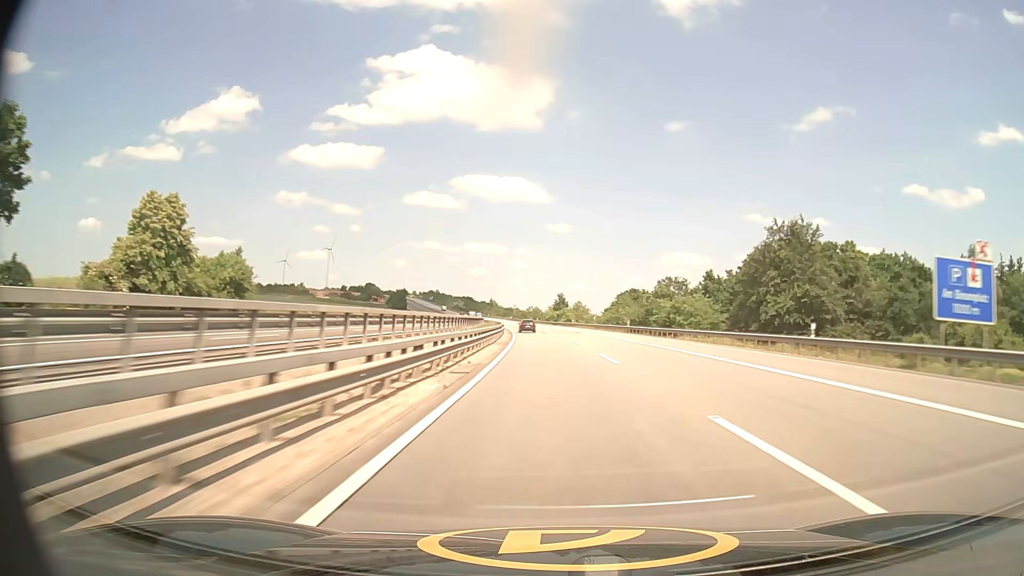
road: motorway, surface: asphalt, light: Day
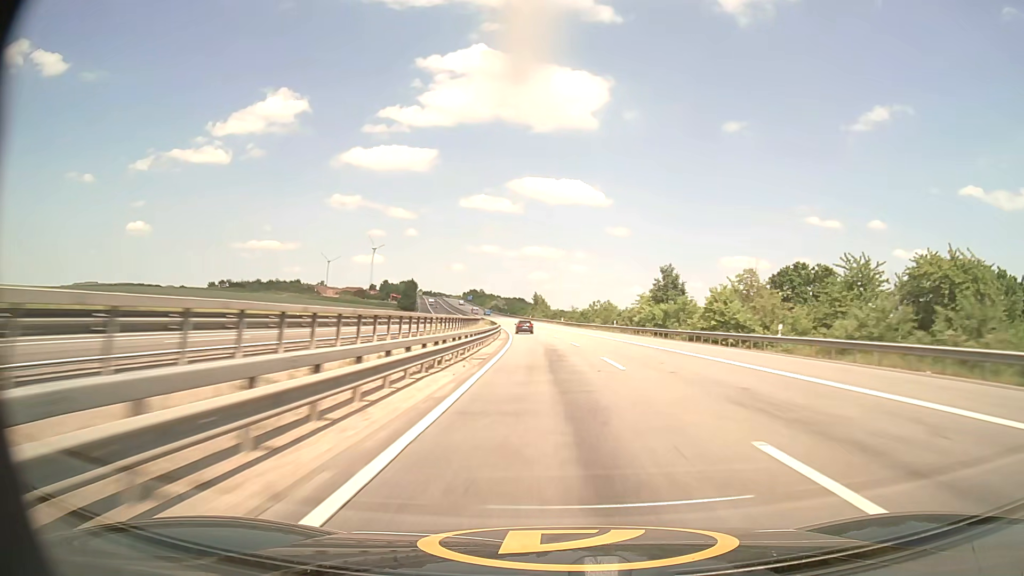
(-4.3, +92.3) m; -5°
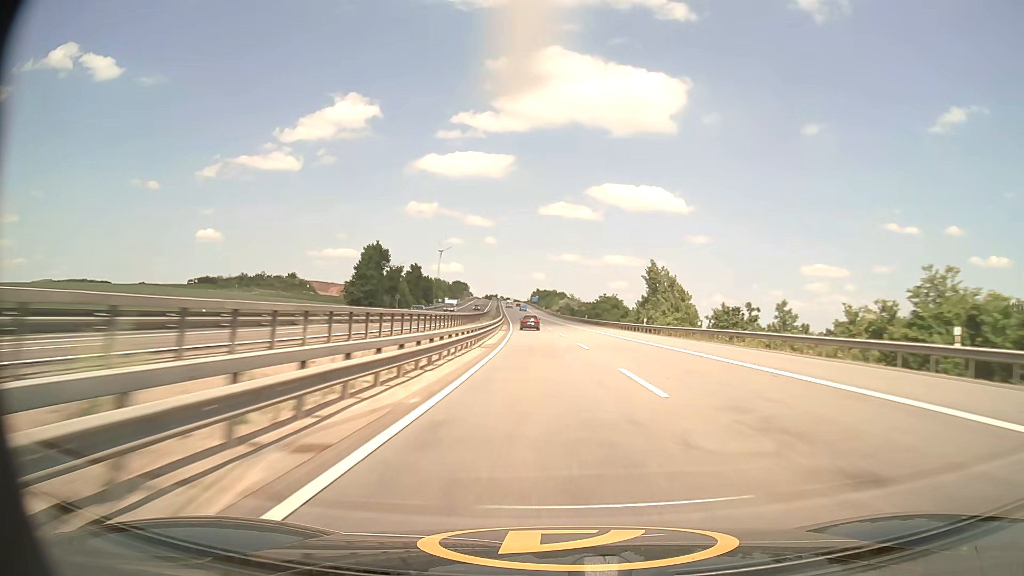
(-6.9, +115.5) m; -7°
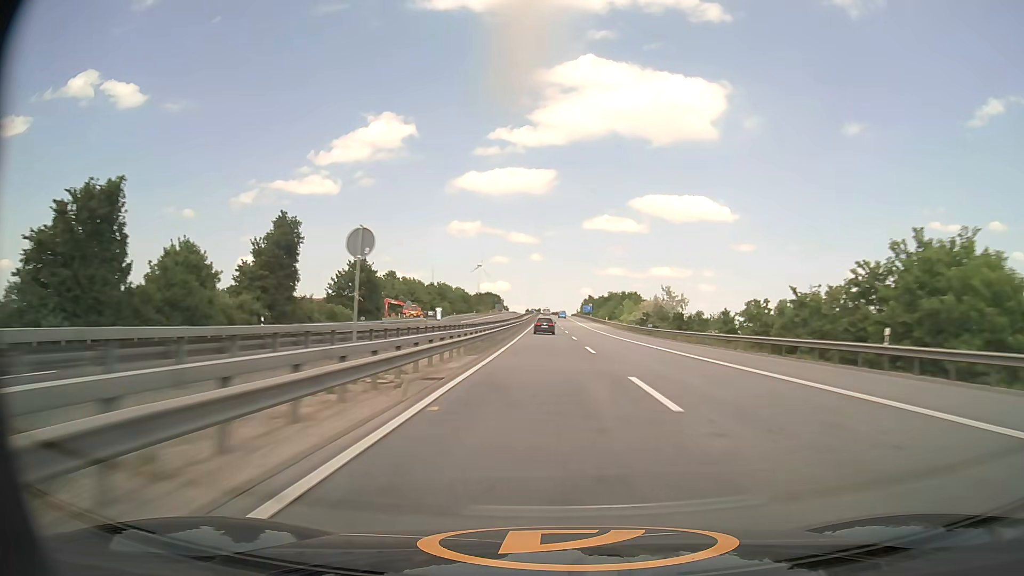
(-3.7, +91.8) m; -4°
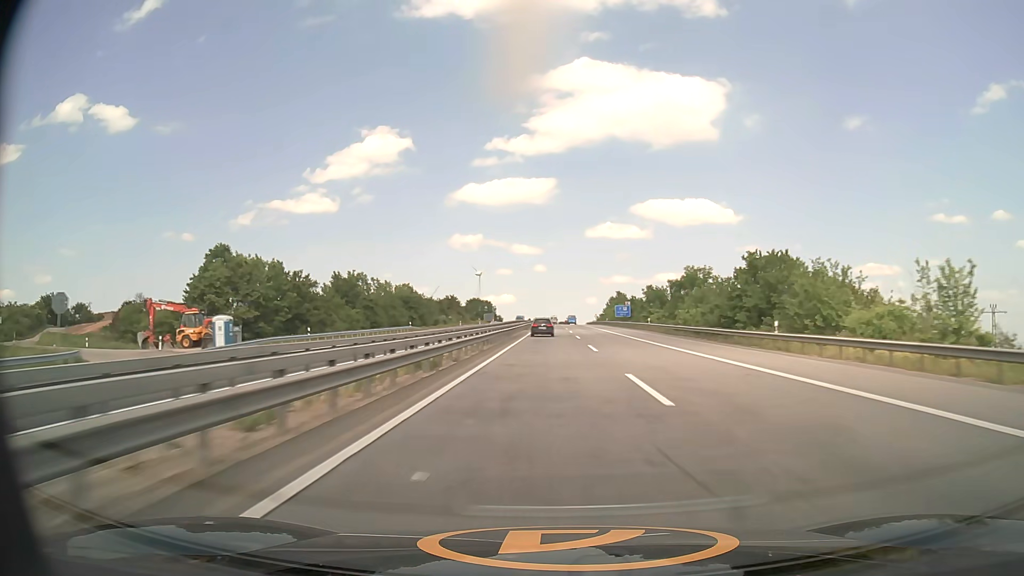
(-0.8, +89.8) m; -1°
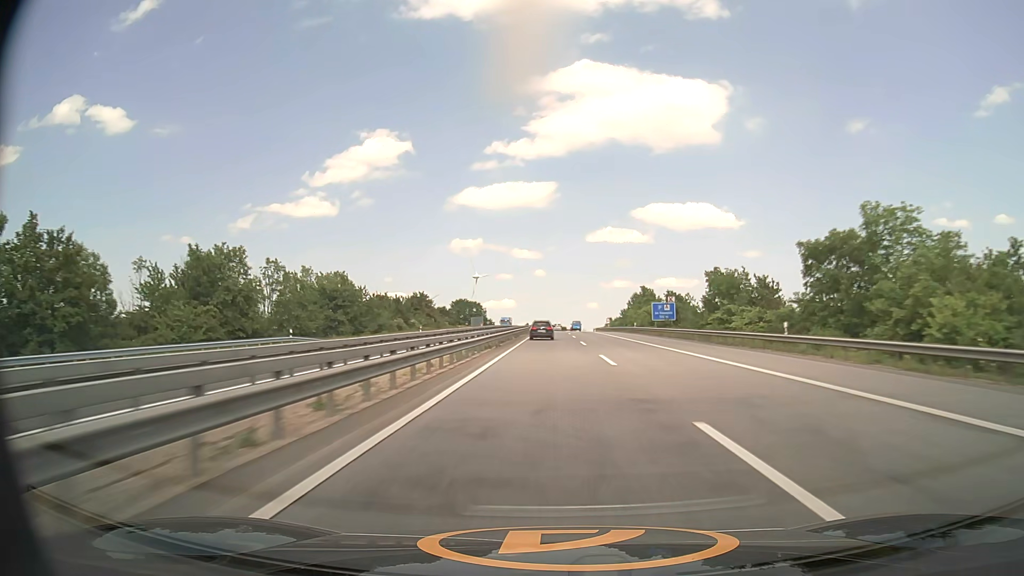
(0.0, +44.1) m; 0°
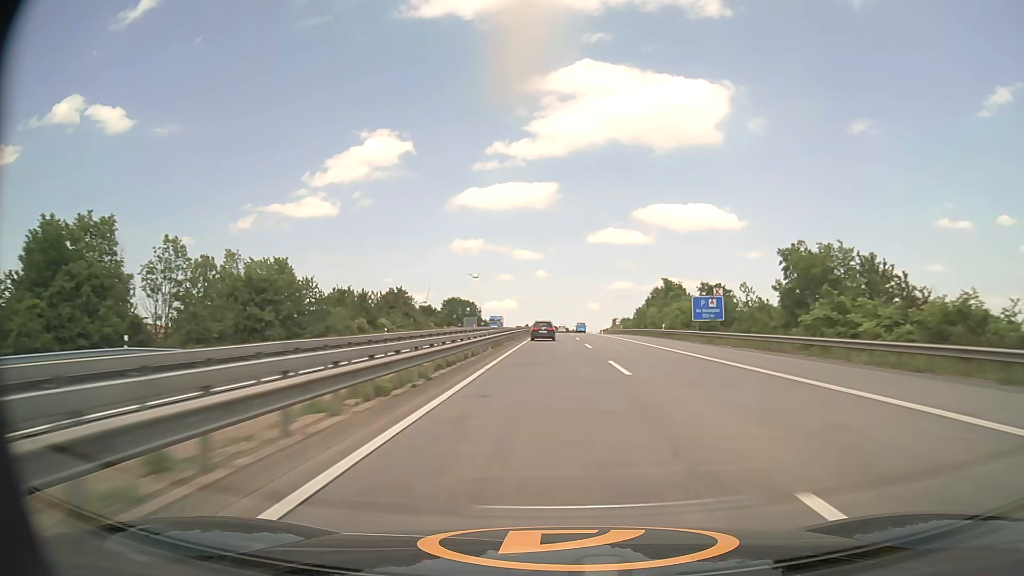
(0.0, +21.8) m; 0°
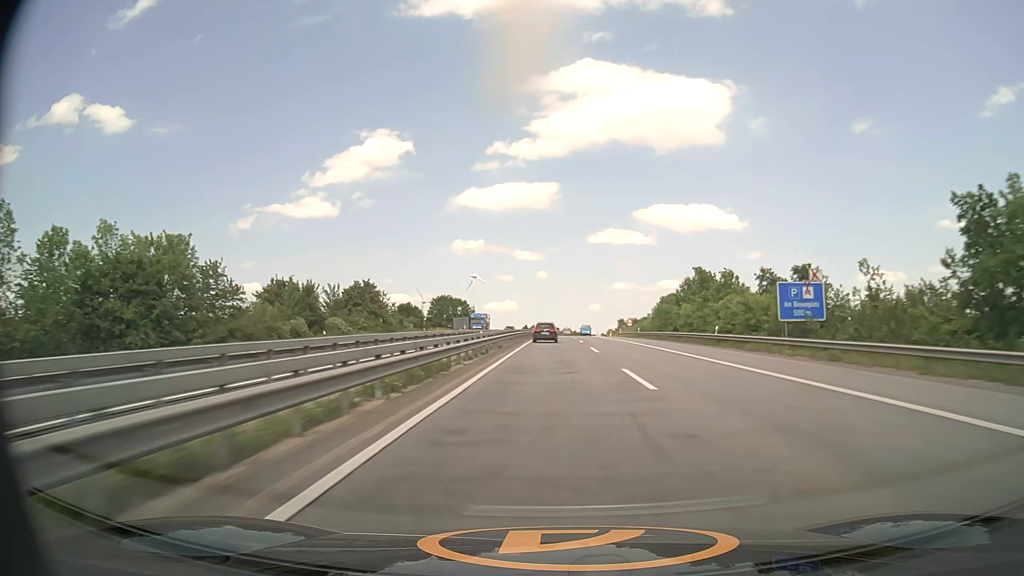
(0.0, +21.7) m; 0°
(0, +10) (0, +20) (0, +30) (0, +40) (0, +50) (0, +60) (0, +70) (0, +80) (0, +90) (+1, +100) m
